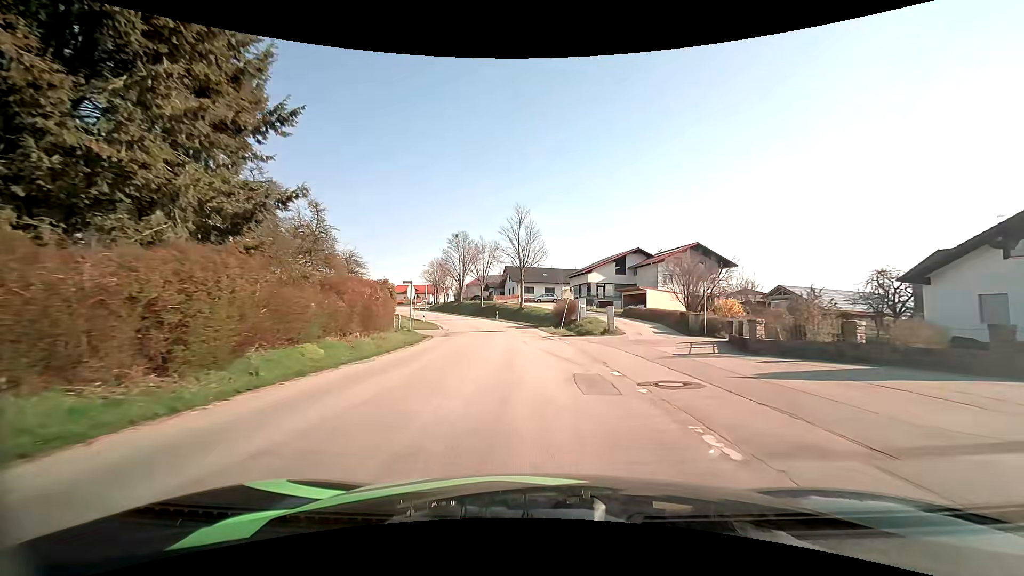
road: tertiary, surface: asphalt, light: Day
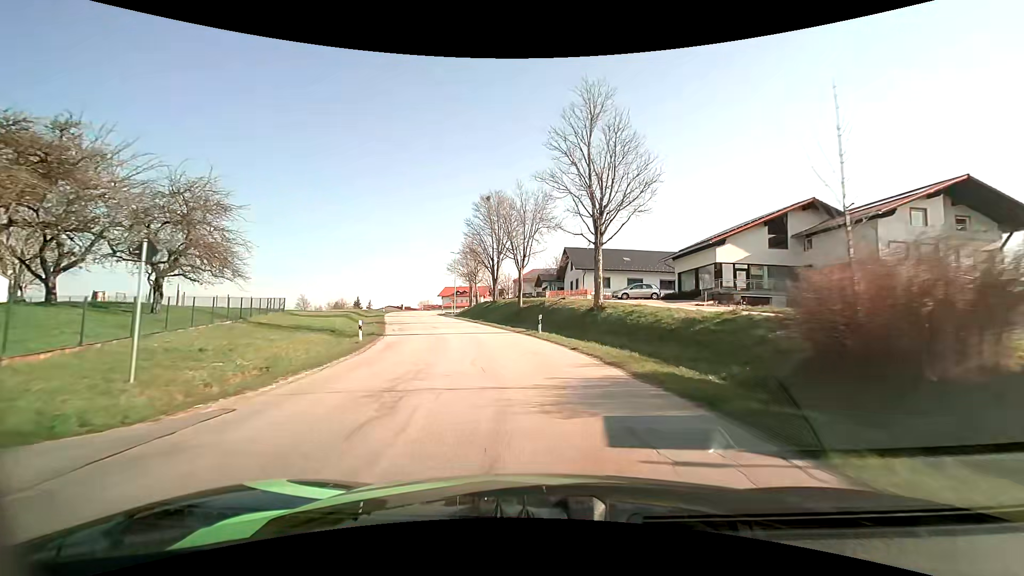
(-1.5, +34.3) m; -7°
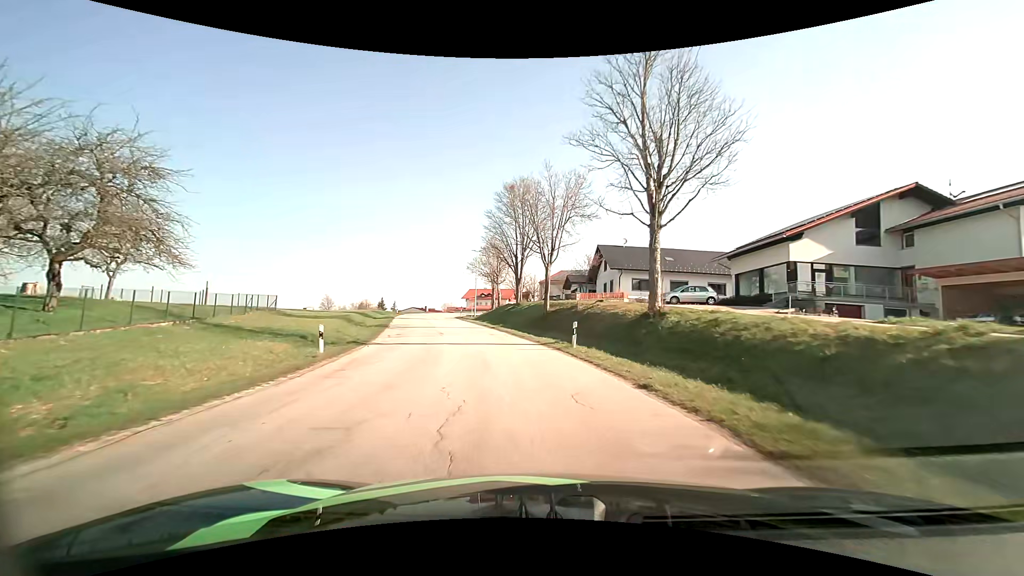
(-0.2, +7.1) m; -3°
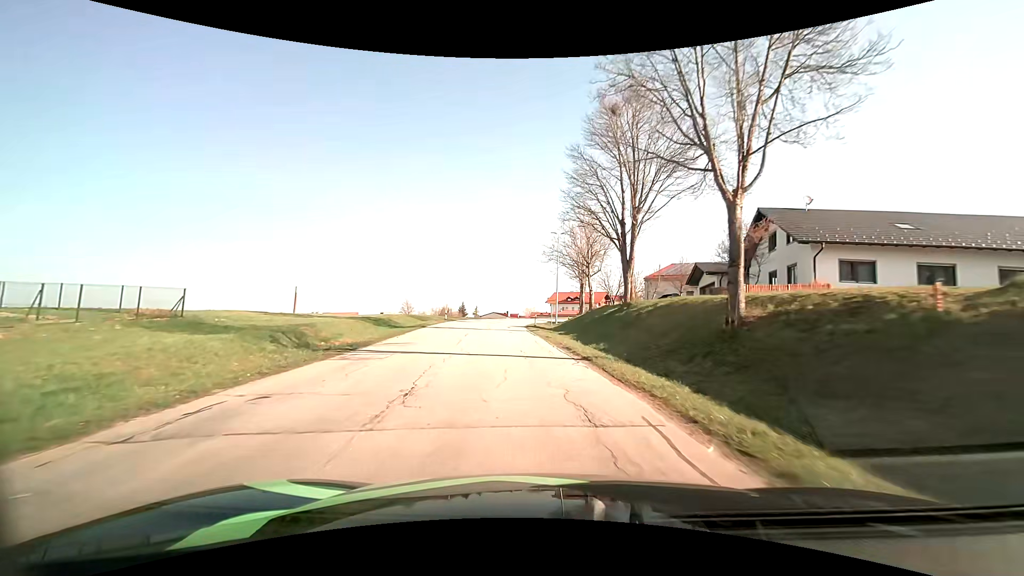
(-1.8, +21.6) m; -10°
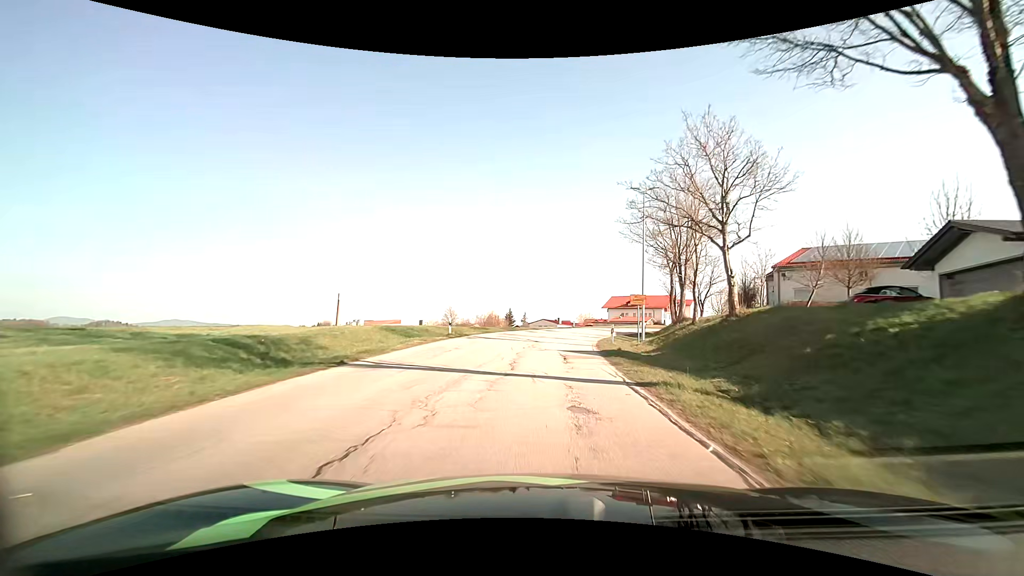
(-1.3, +21.8) m; -6°
